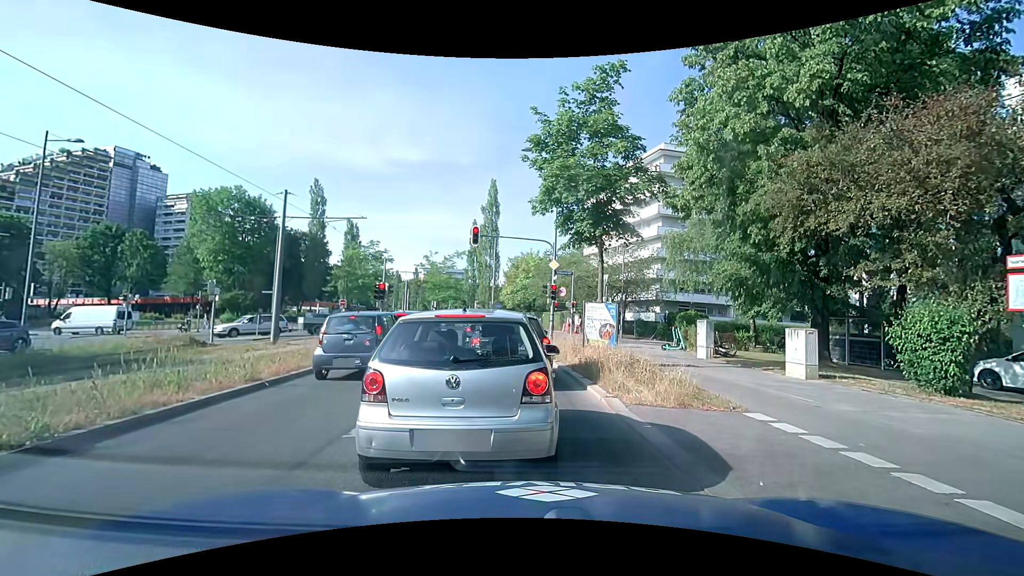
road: secondary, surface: asphalt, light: Day
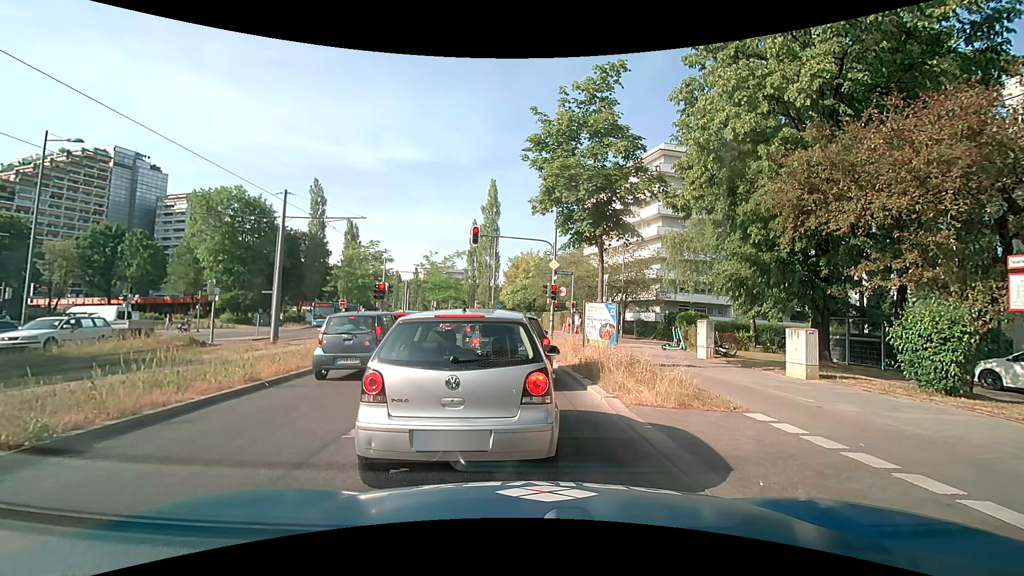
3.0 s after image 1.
(0.0, +0.1) m; 0°
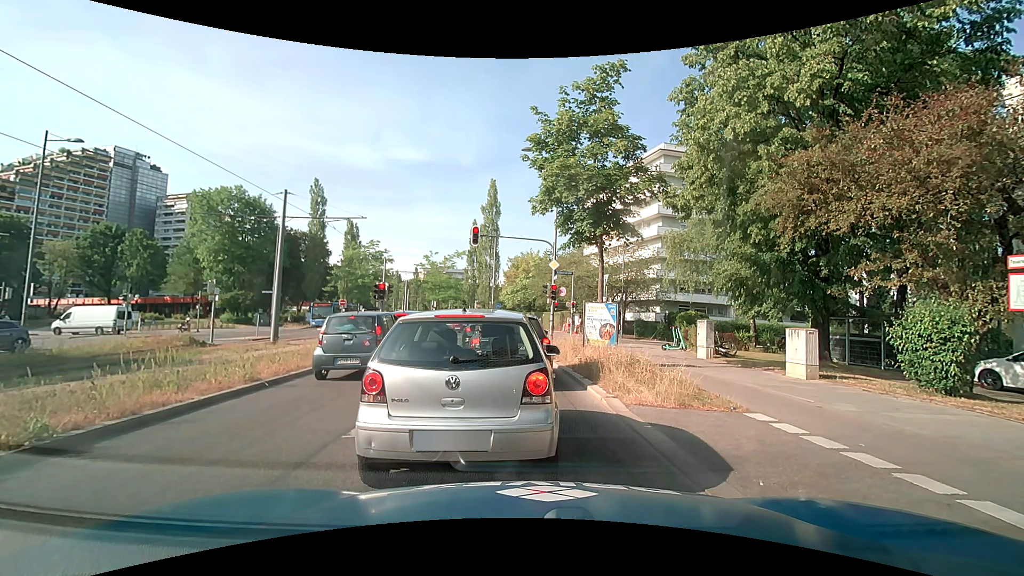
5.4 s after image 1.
(0.0, 0.0) m; 0°
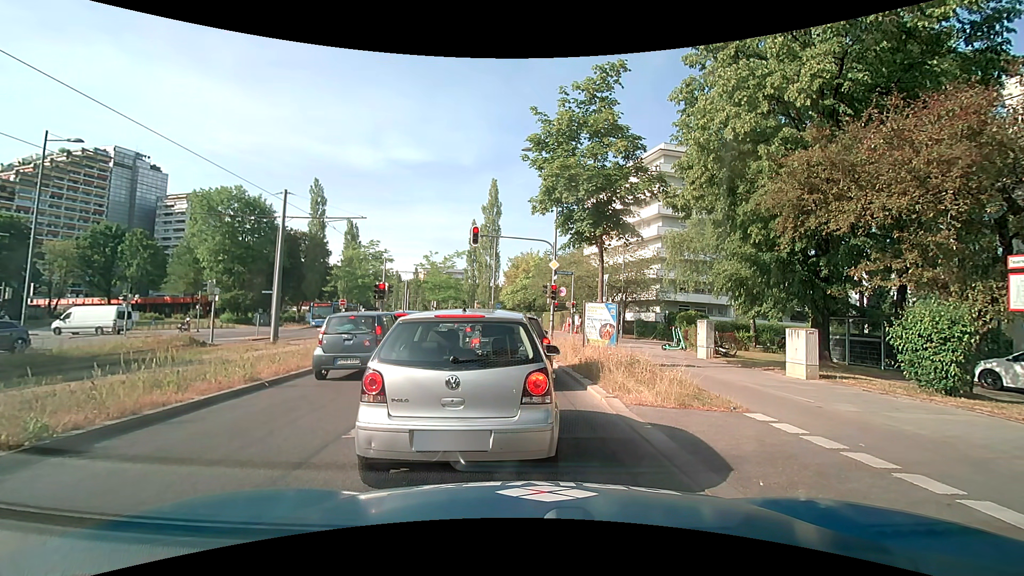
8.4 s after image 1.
(0.0, 0.0) m; 0°
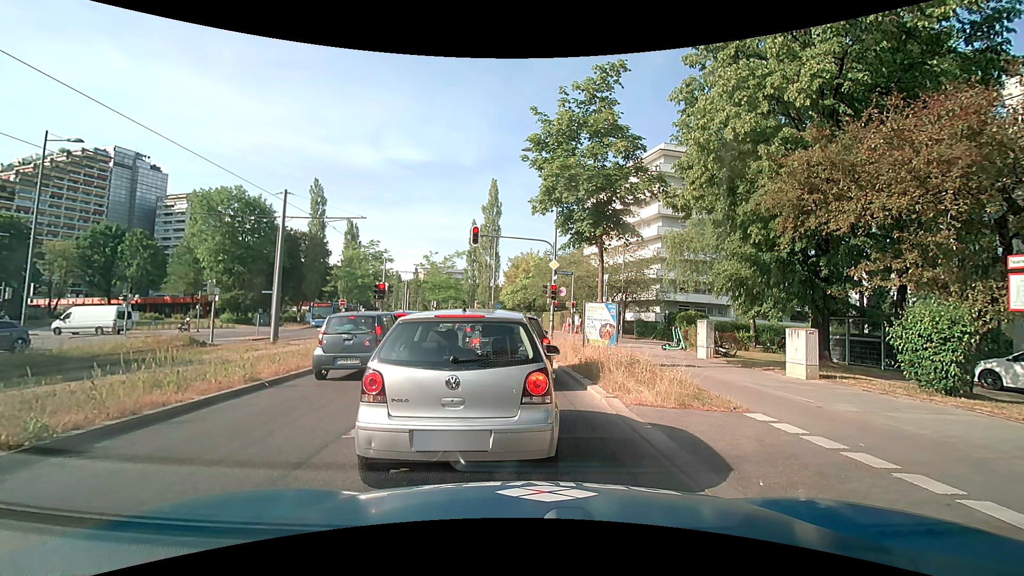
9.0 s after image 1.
(0.0, 0.0) m; 0°
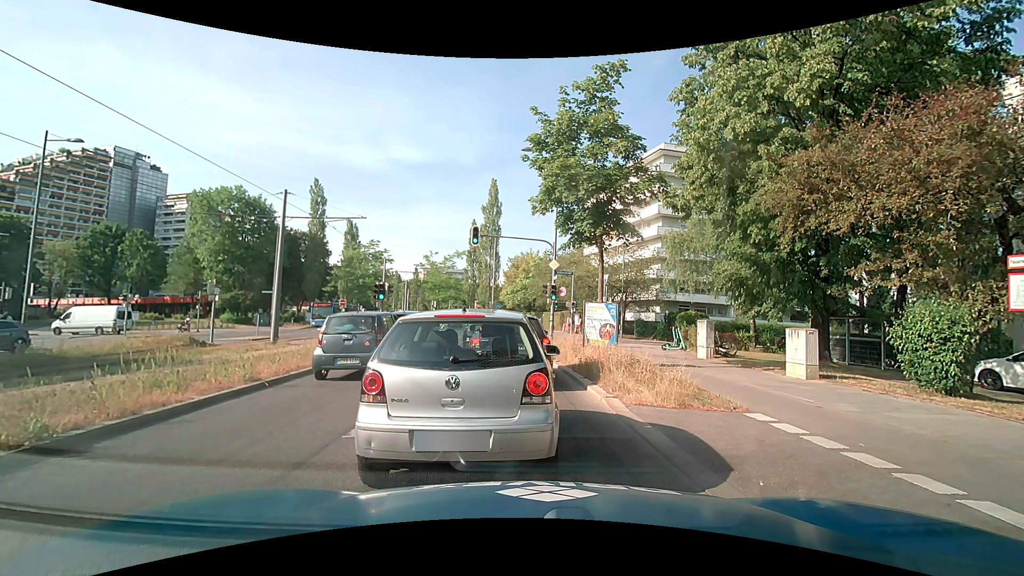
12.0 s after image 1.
(0.0, 0.0) m; 0°
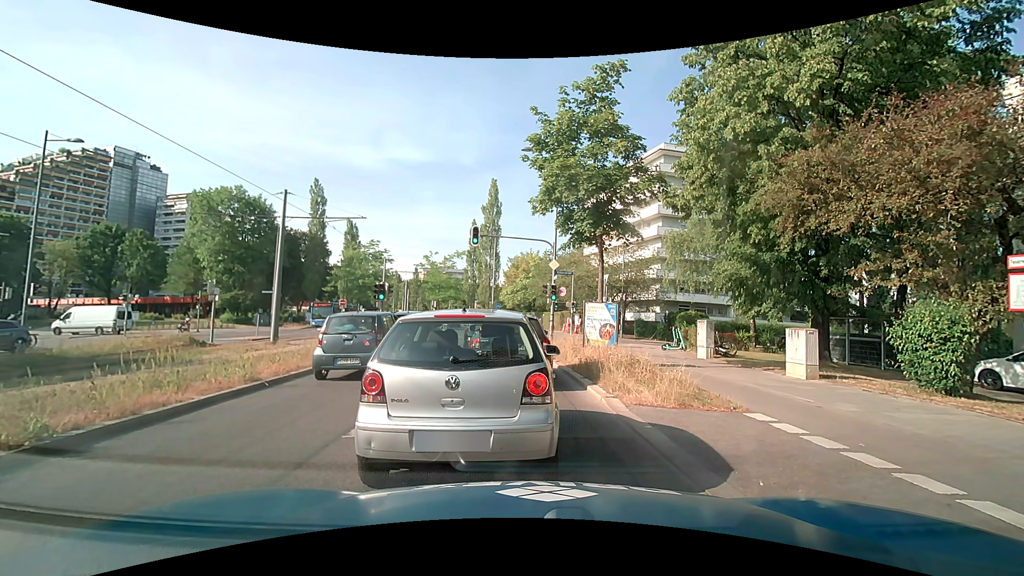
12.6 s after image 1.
(0.0, 0.0) m; 0°
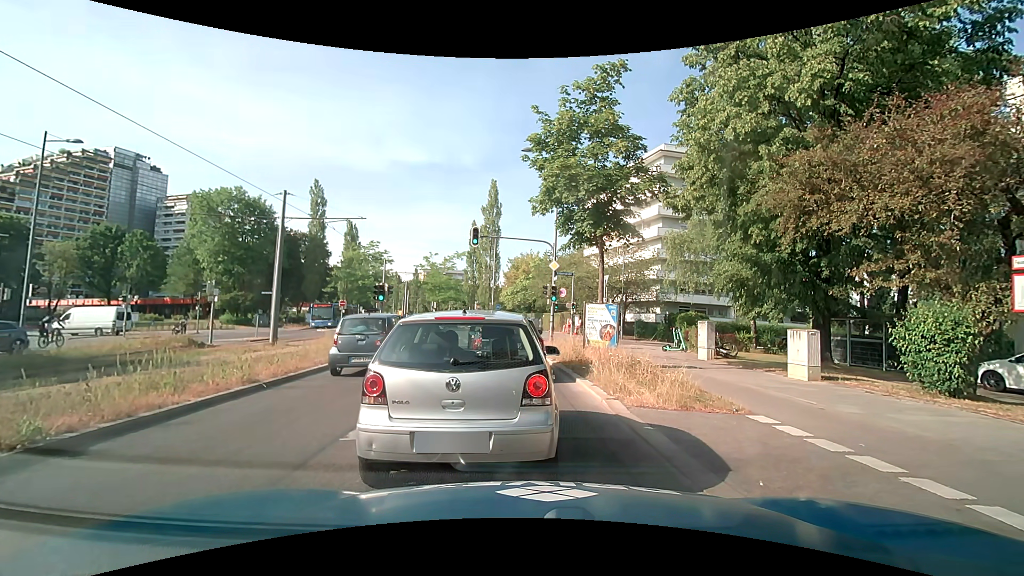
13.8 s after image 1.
(0.0, 0.0) m; 0°
